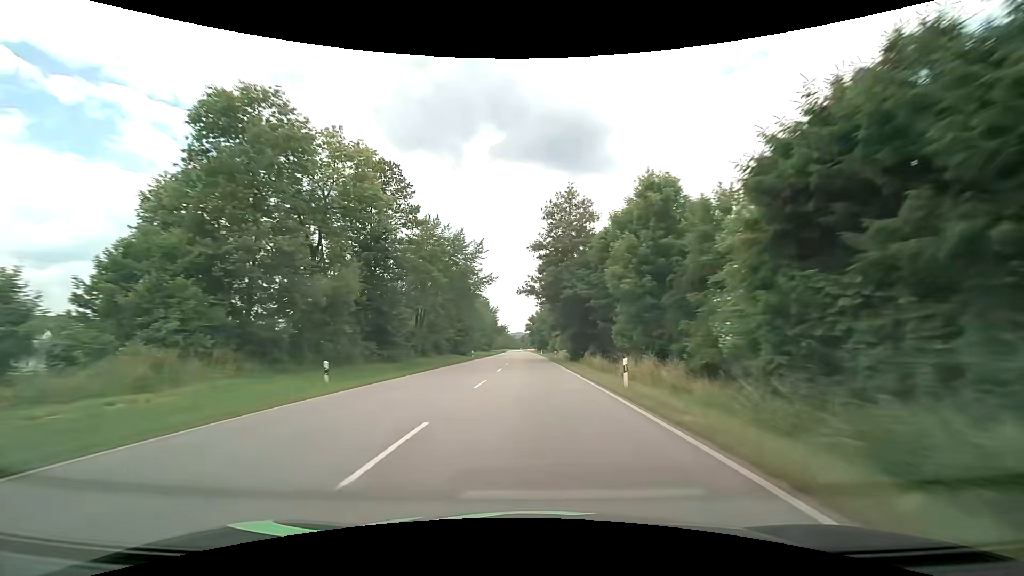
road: primary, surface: asphalt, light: Day
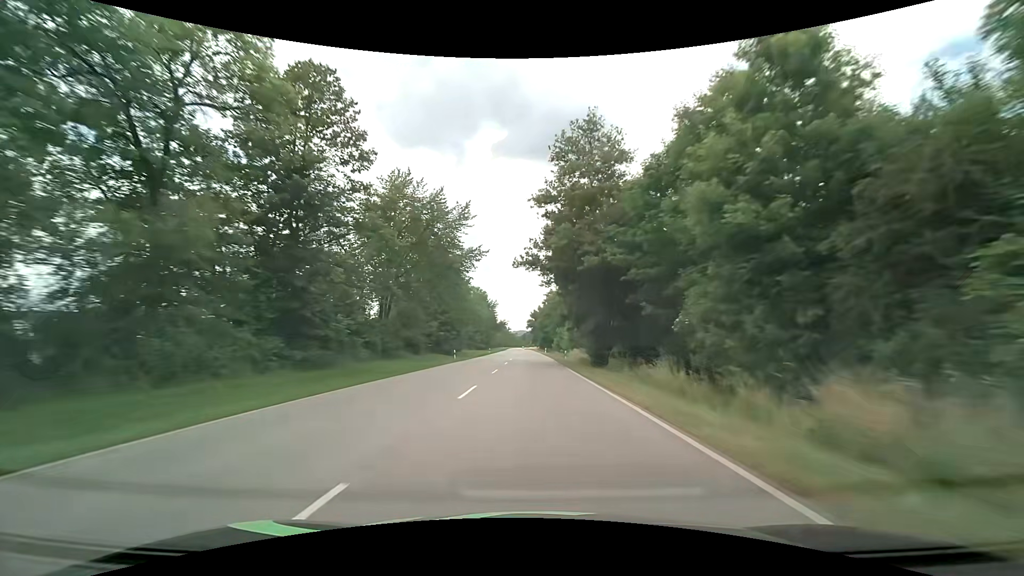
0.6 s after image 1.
(0.0, +15.7) m; 0°
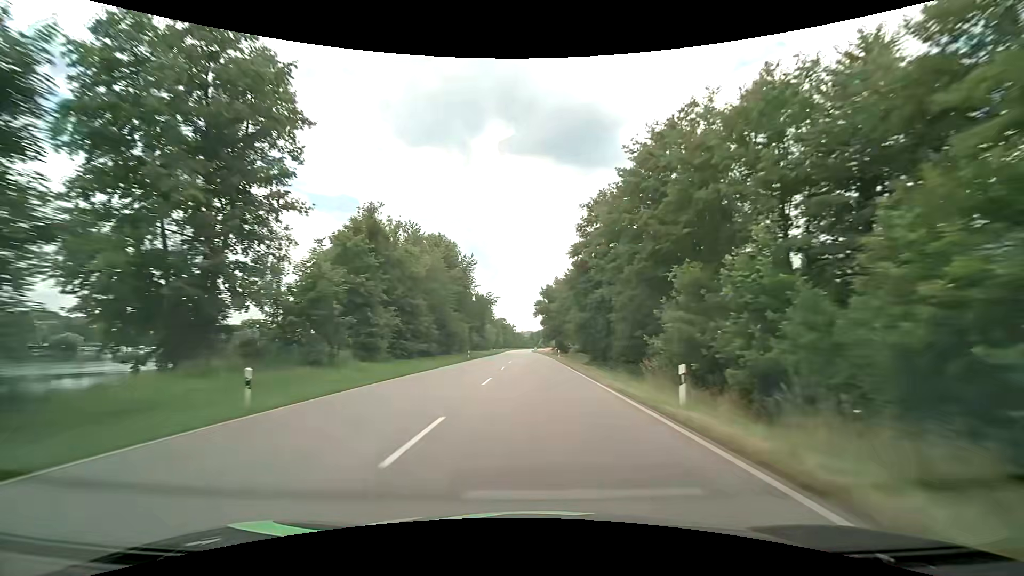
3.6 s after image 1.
(-0.9, +79.0) m; -1°
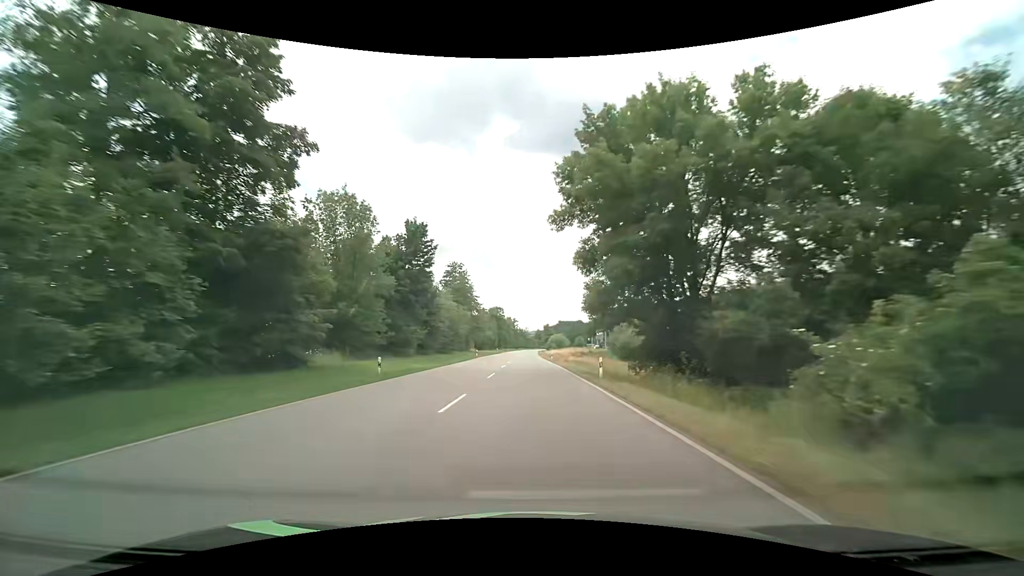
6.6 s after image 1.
(-0.3, +79.0) m; -1°
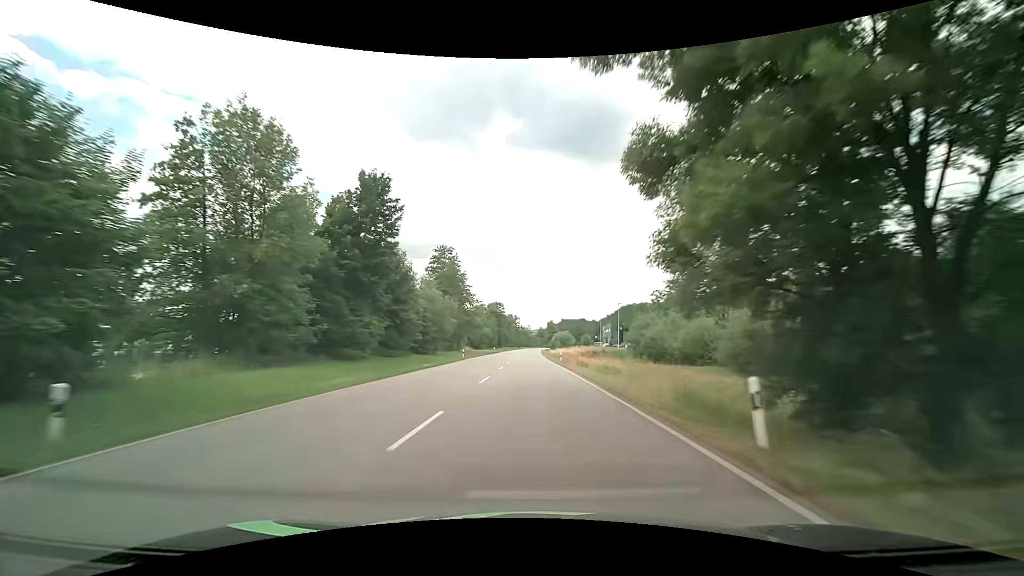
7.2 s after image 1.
(0.0, +15.8) m; 0°
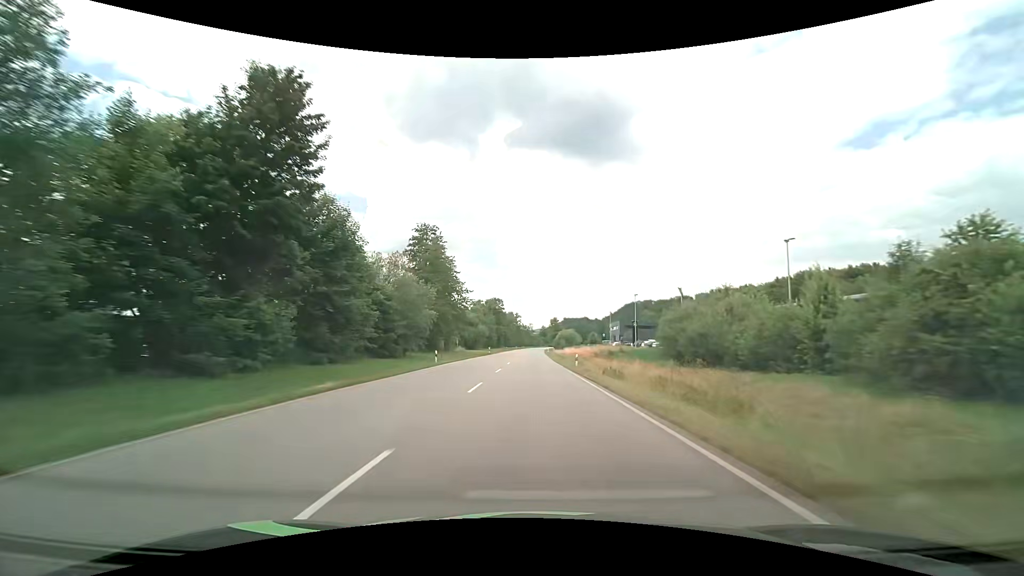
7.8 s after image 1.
(0.0, +15.8) m; 0°
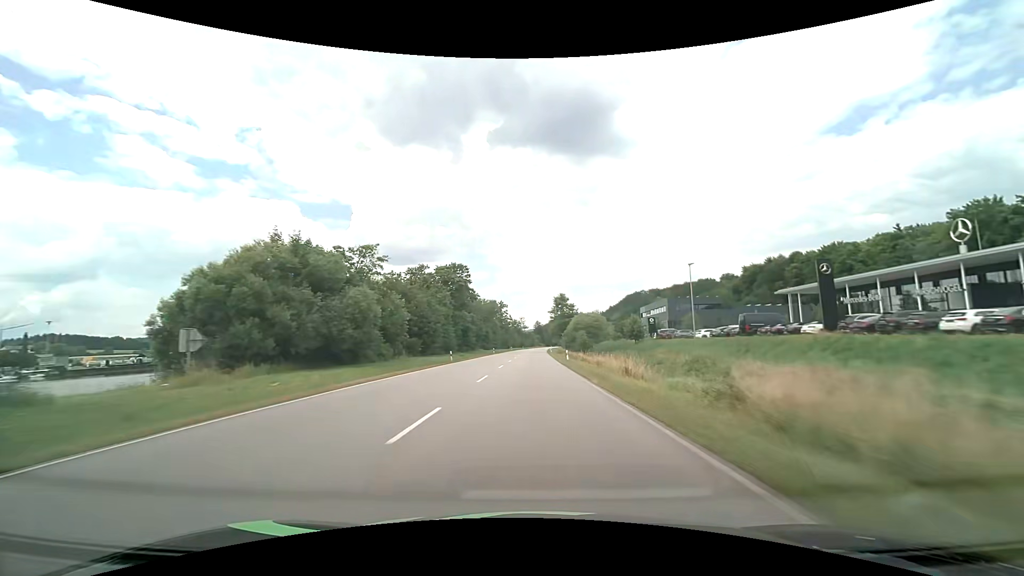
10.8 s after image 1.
(+0.4, +79.3) m; +1°
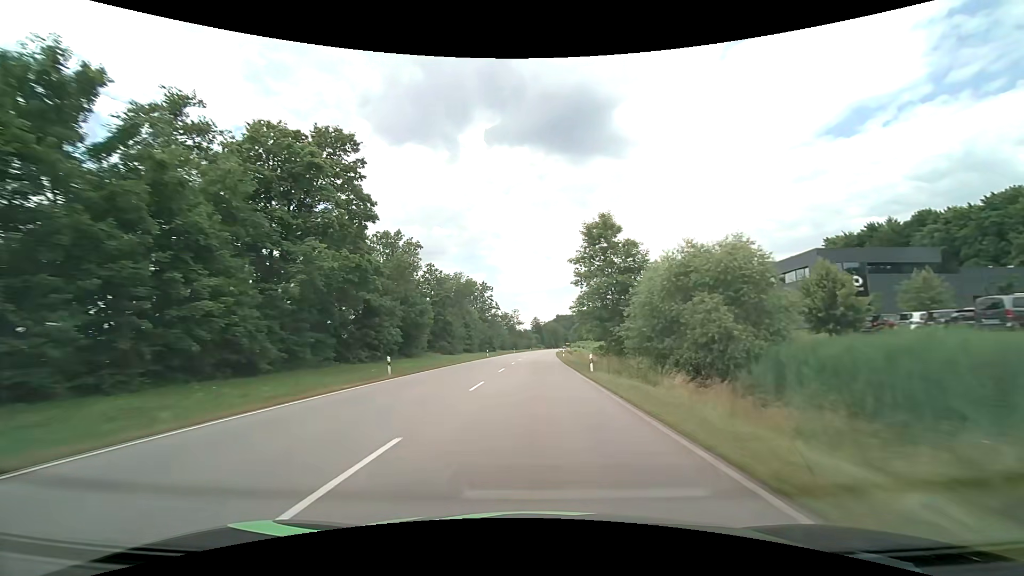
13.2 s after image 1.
(0.0, +63.3) m; 0°
(0, +10) (0, +20) (0, +30) (0, +40) (+1, +50) (+1, +60) (+1, +70) (+2, +80) (+2, +90) (+2, +100) m
